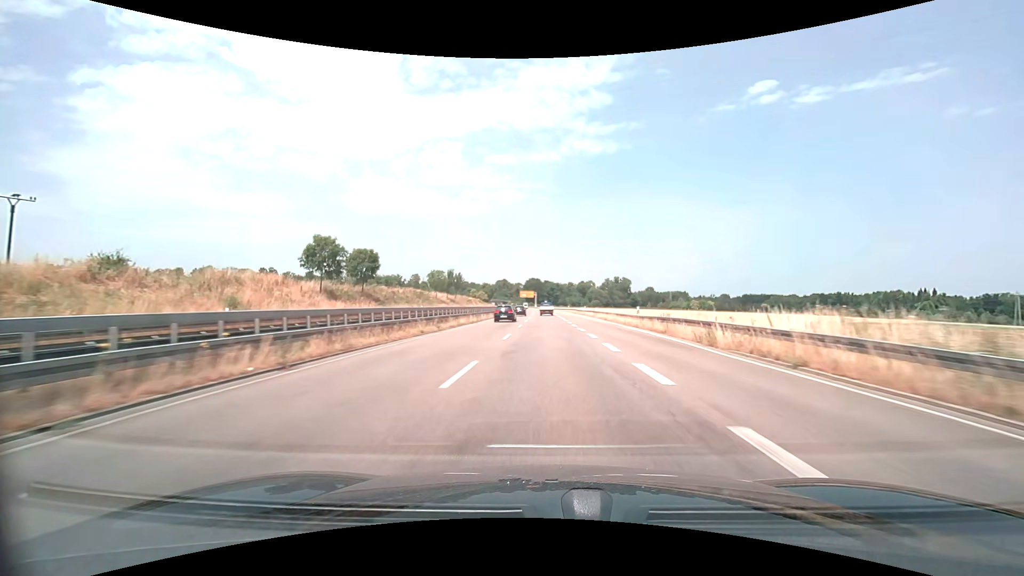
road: trunk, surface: asphalt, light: Day
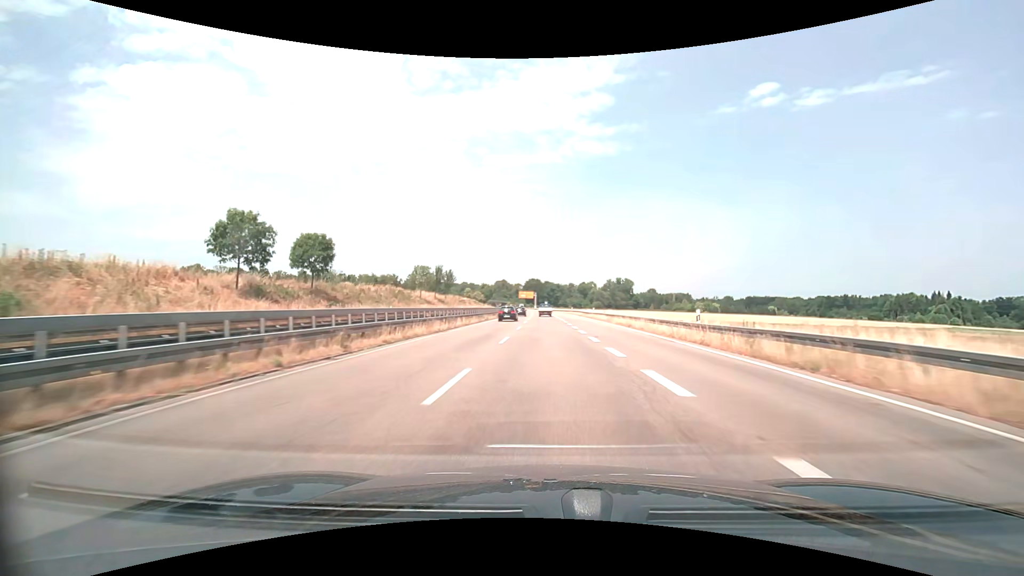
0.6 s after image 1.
(0.0, +13.2) m; 0°
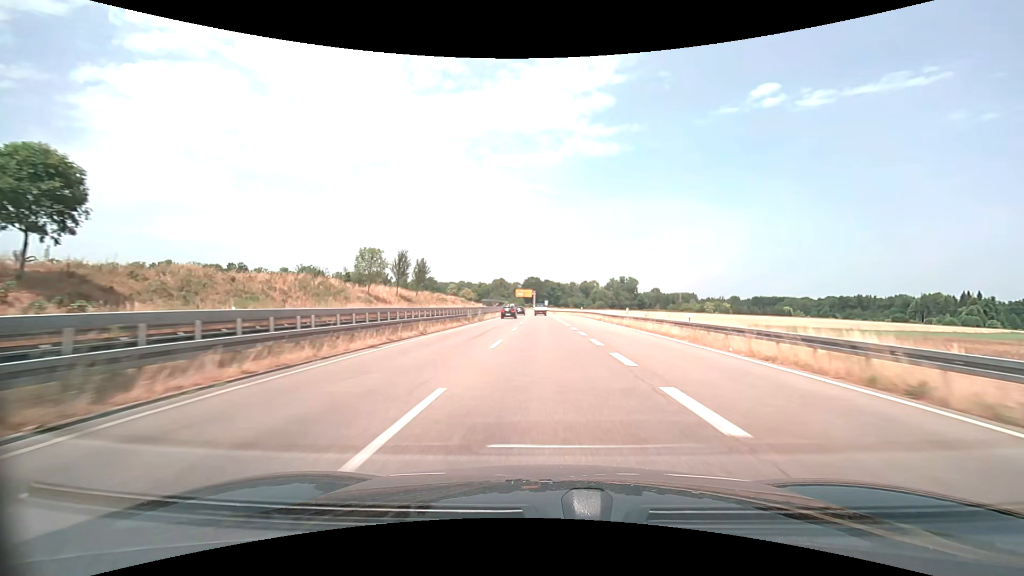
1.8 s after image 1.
(+0.1, +26.4) m; 0°
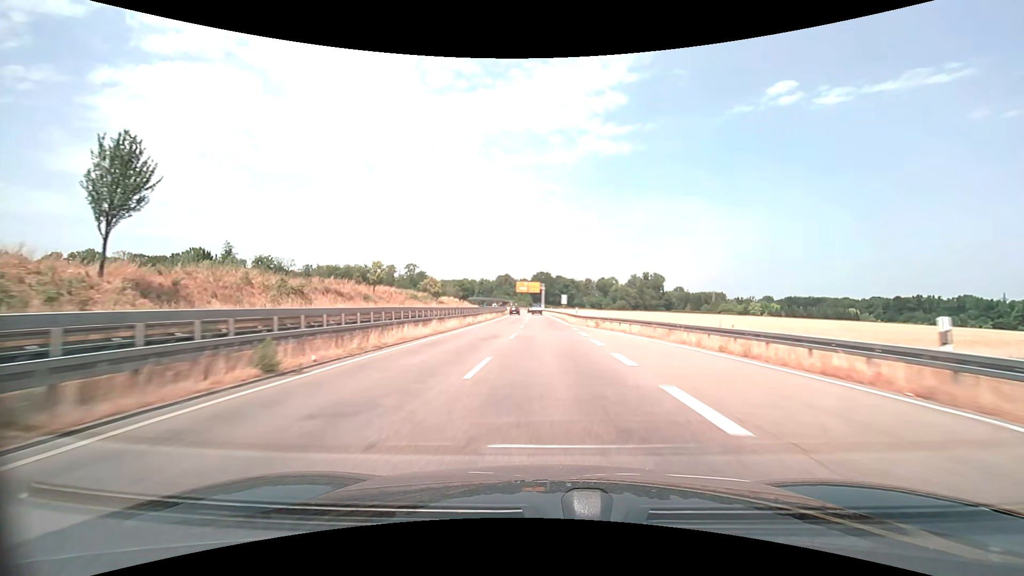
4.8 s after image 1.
(-0.7, +66.1) m; -1°
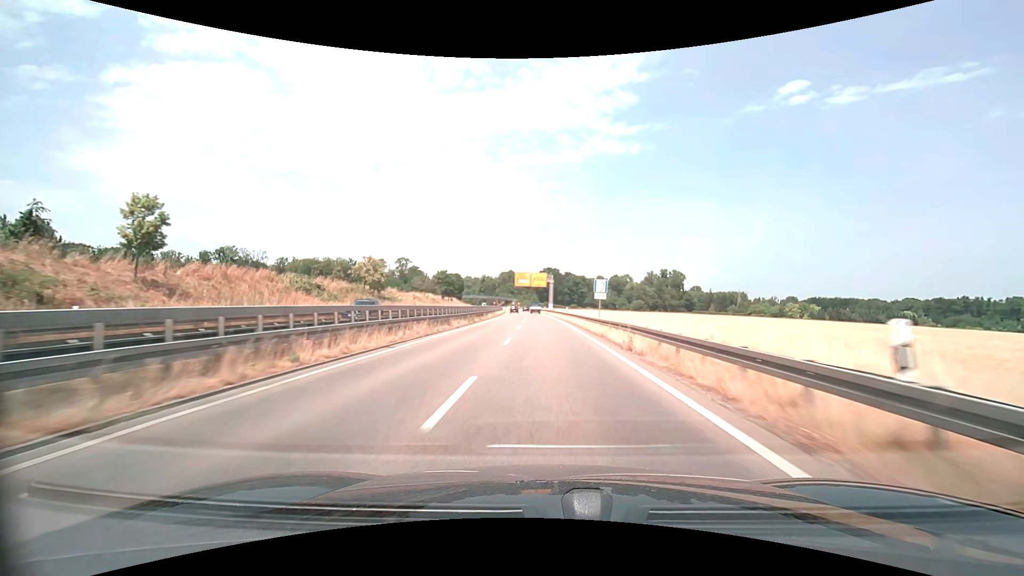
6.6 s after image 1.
(-0.4, +39.7) m; -1°
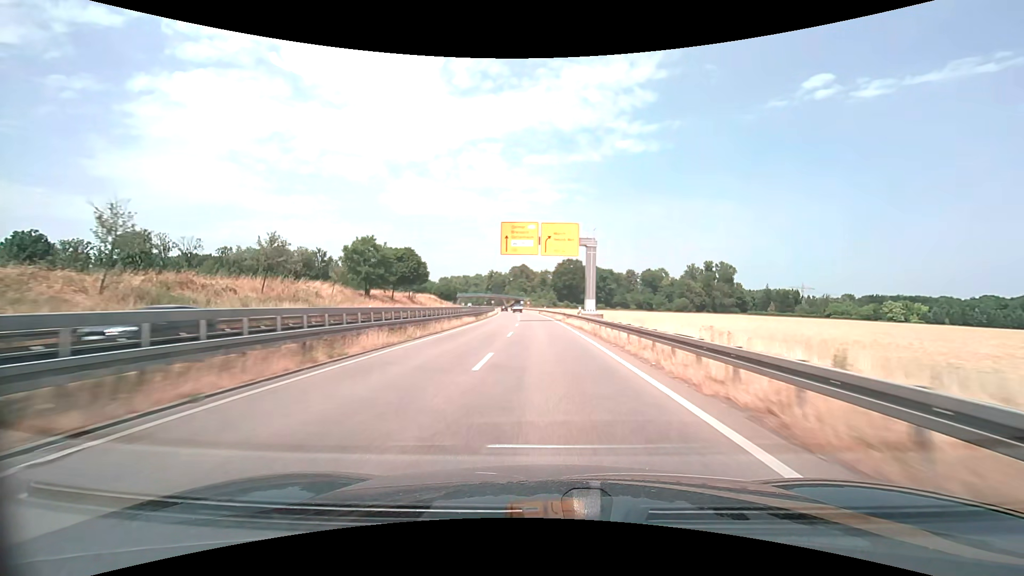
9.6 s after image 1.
(-1.0, +66.2) m; -2°
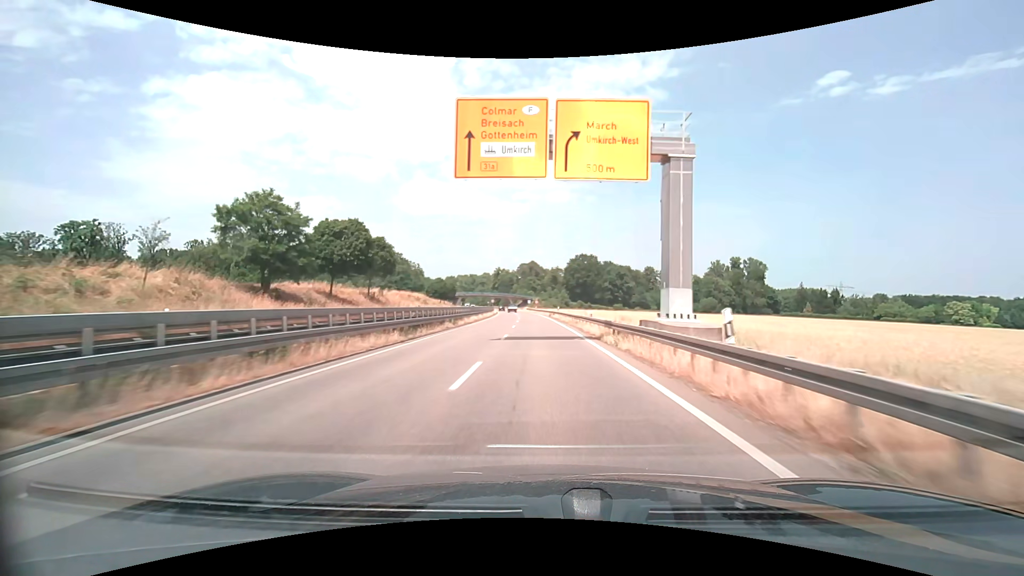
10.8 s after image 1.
(-0.3, +26.5) m; -1°
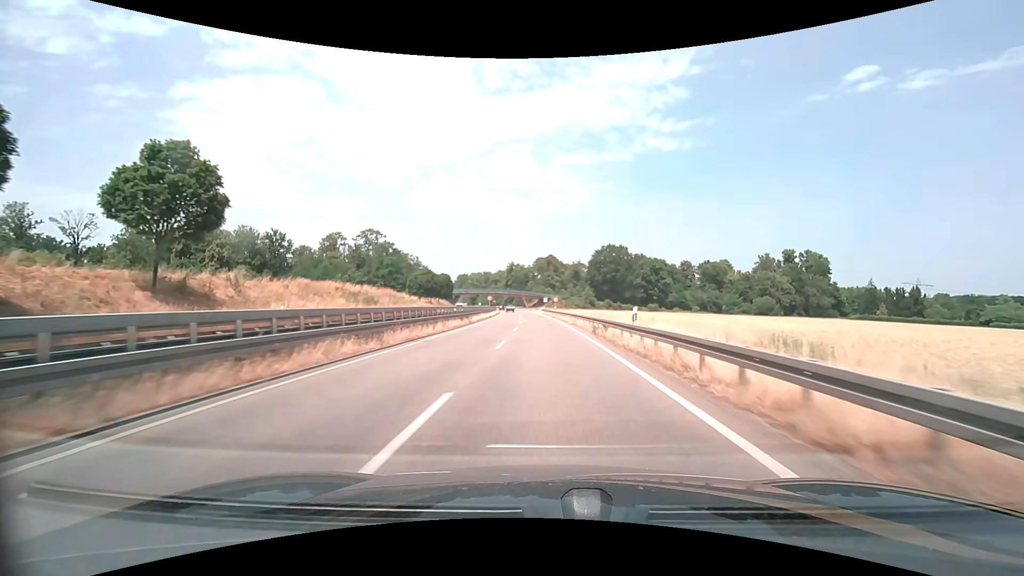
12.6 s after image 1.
(-0.7, +39.7) m; -2°
(0, +10) (0, +20) (0, +30) (-1, +40) (-1, +50) (-1, +60) (-2, +70) (-2, +80) (-3, +90) (-4, +100) m
